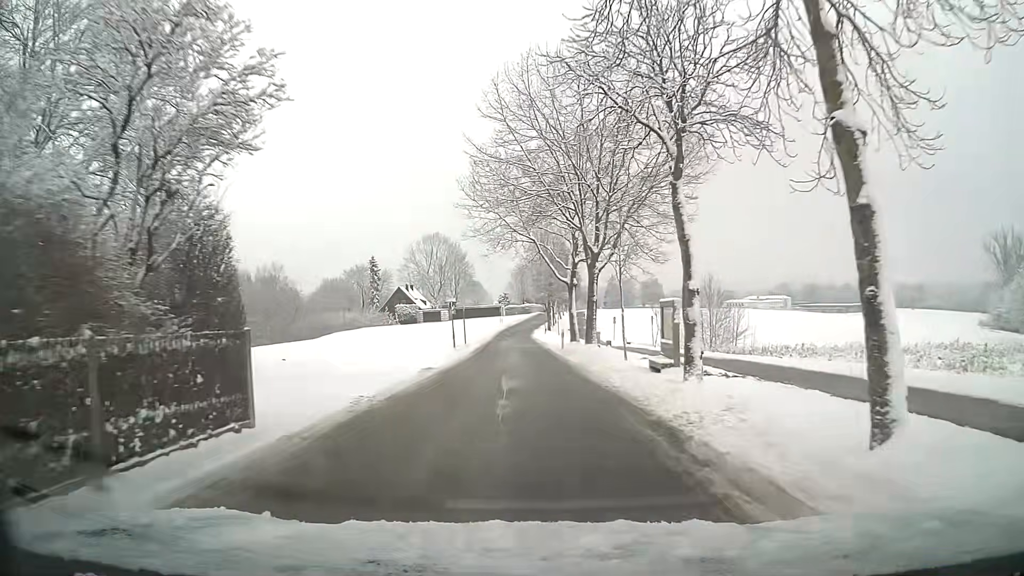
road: residential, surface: asphalt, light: Day
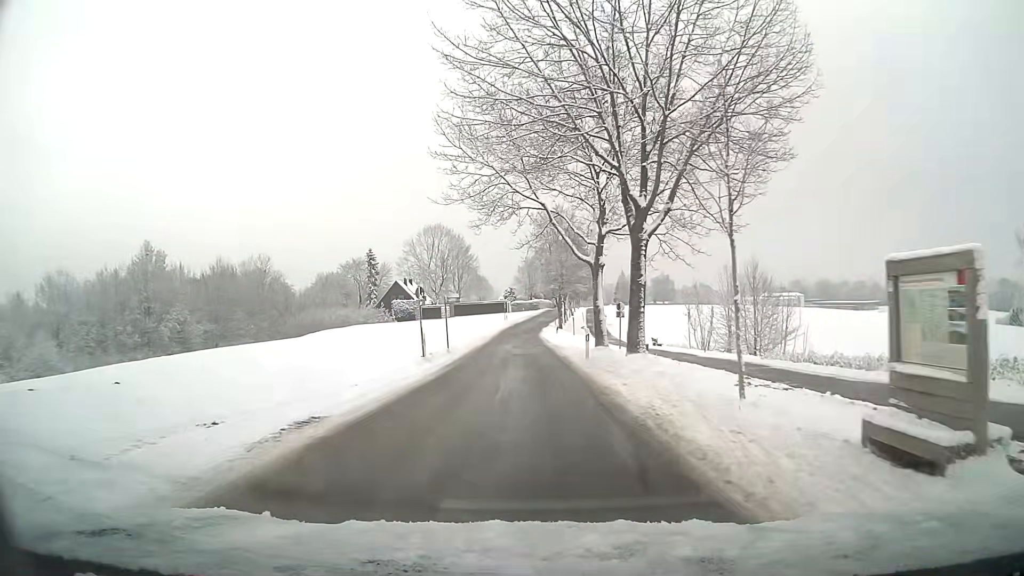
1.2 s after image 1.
(-0.1, +11.9) m; -1°
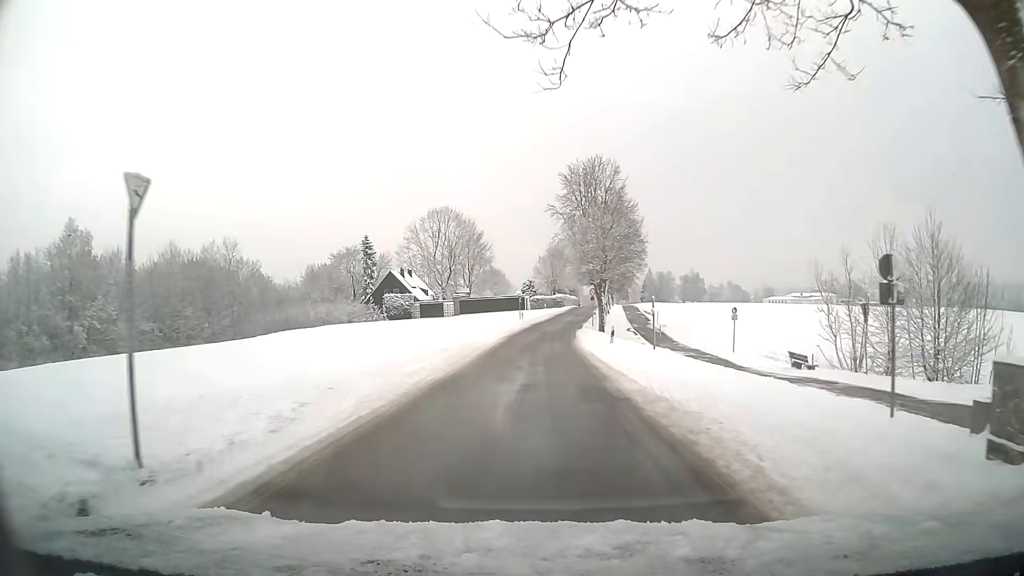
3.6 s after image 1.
(-0.4, +25.2) m; -1°
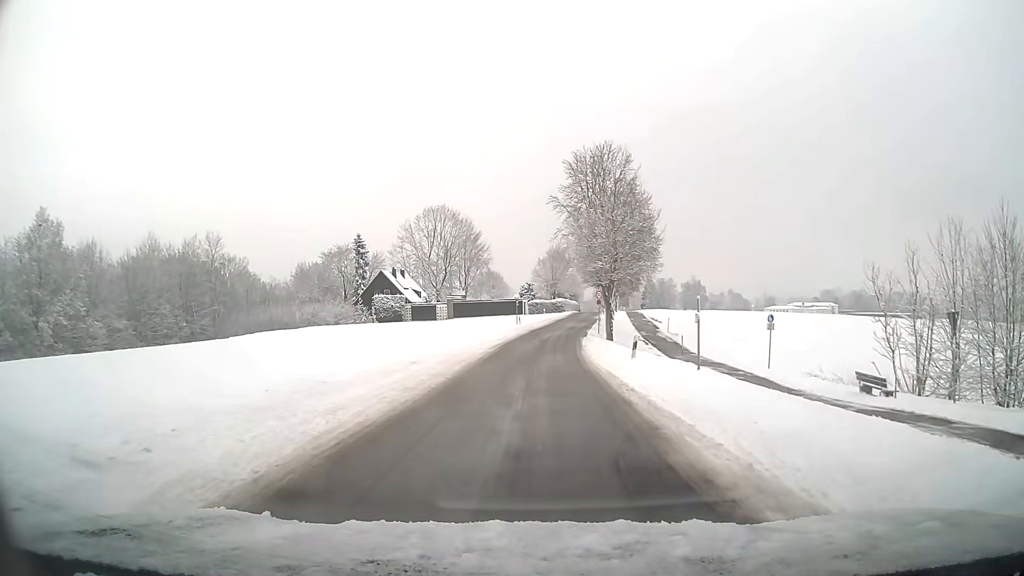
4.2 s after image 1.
(0.0, +6.4) m; 0°
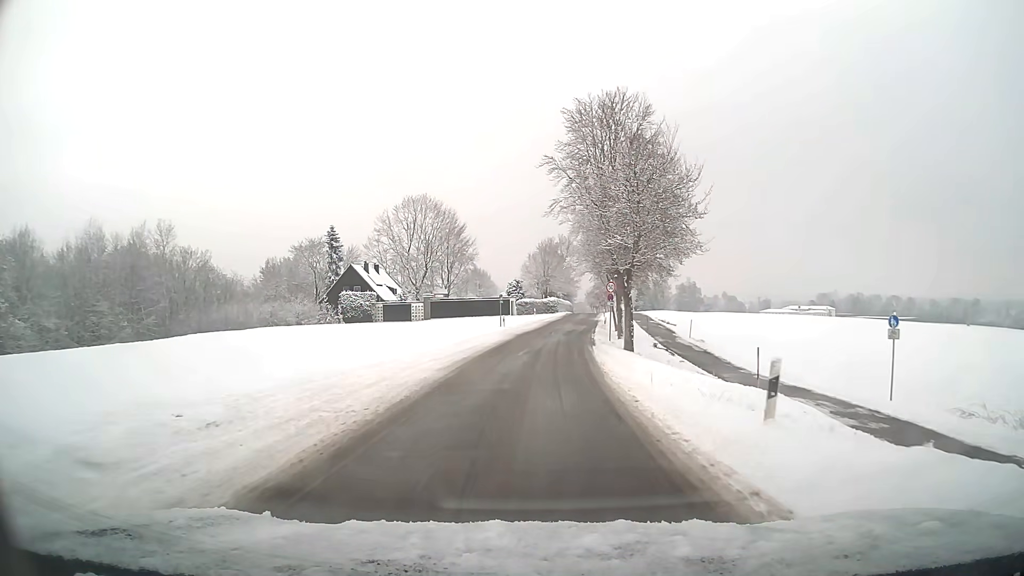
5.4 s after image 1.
(+0.1, +12.8) m; +1°
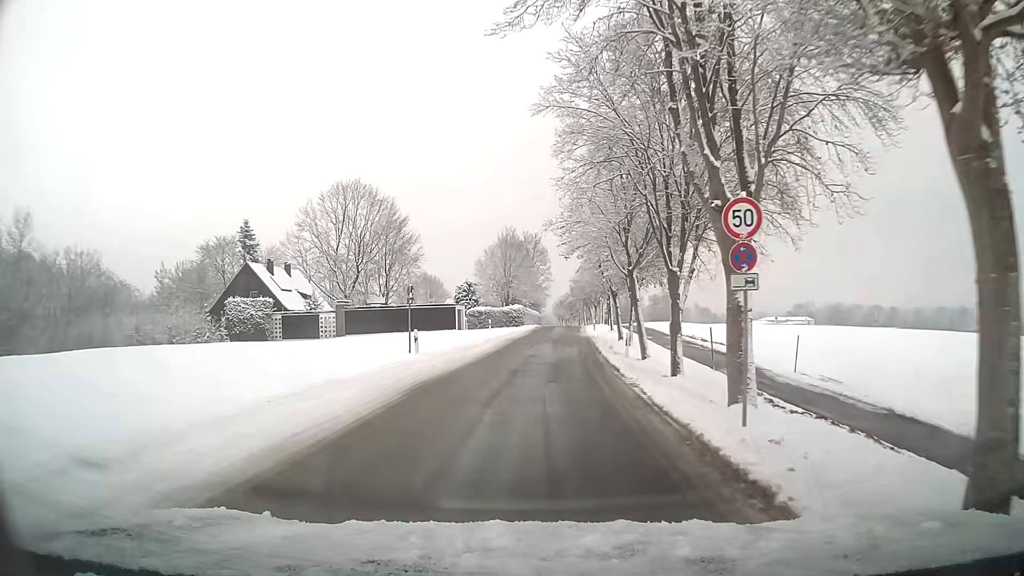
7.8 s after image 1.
(+0.6, +26.0) m; +3°
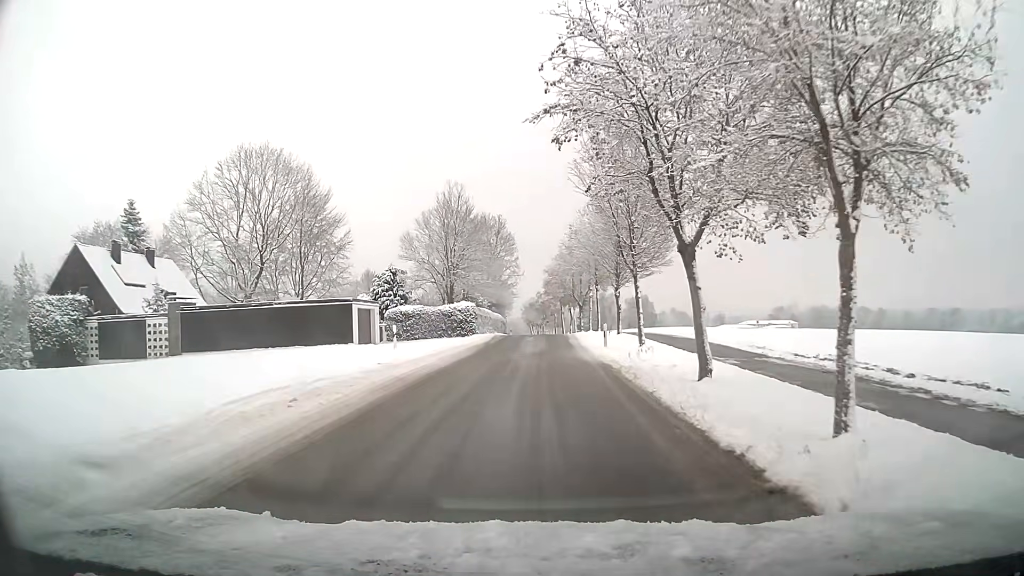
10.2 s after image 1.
(+0.6, +26.1) m; +3°
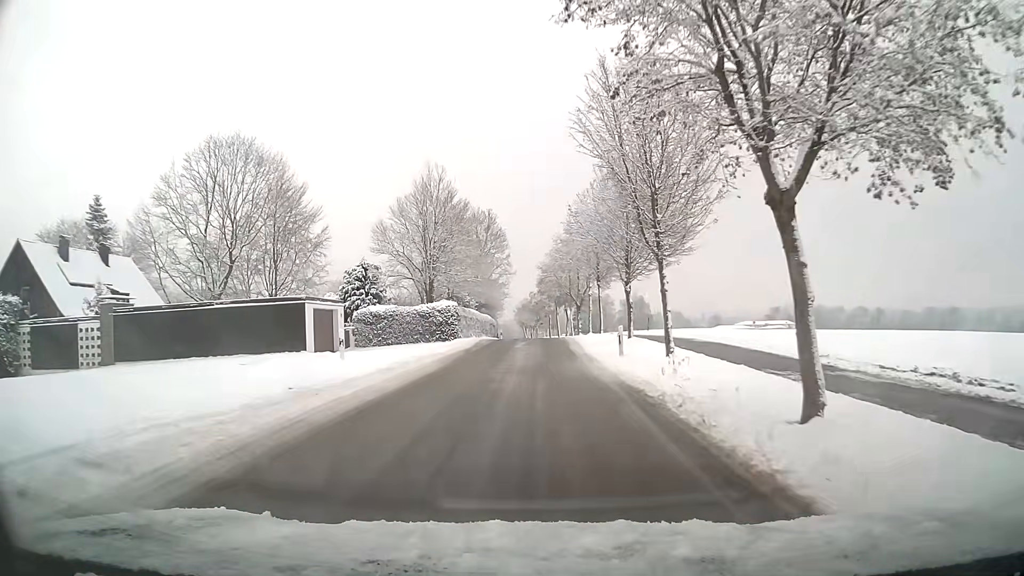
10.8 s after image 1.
(0.0, +6.4) m; 0°
(0, +10) (0, +20) (0, +30) (0, +40) (0, +50) (0, +60) (0, +70) (-1, +80) (-1, +90) (-2, +100) m
